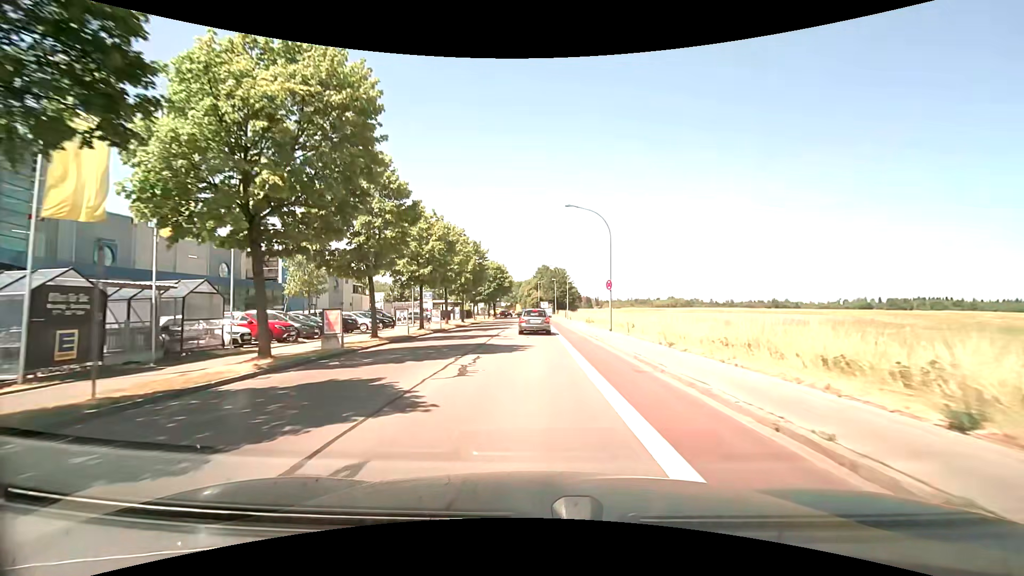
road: tertiary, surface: asphalt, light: Day
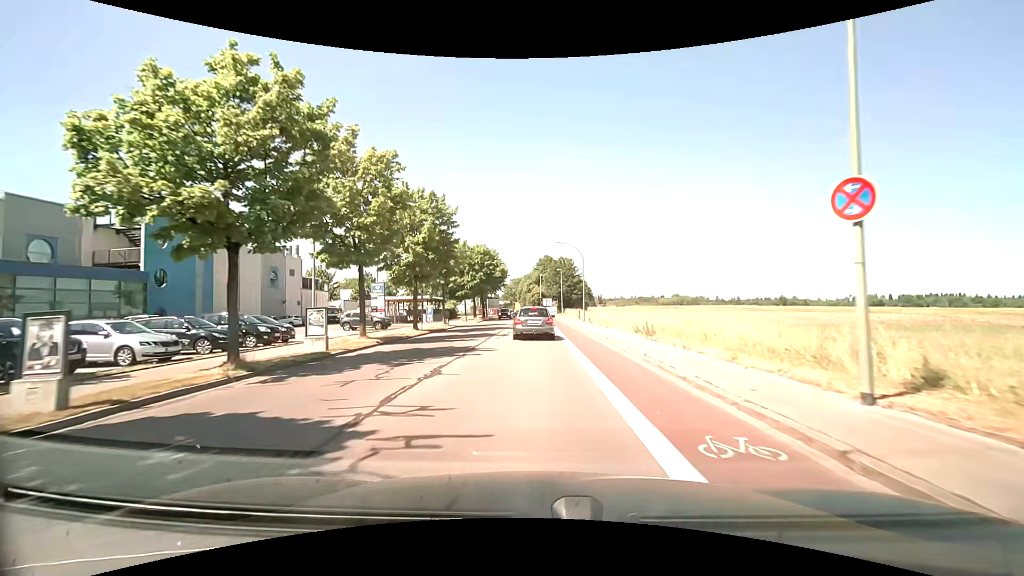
(0.0, +21.6) m; 0°
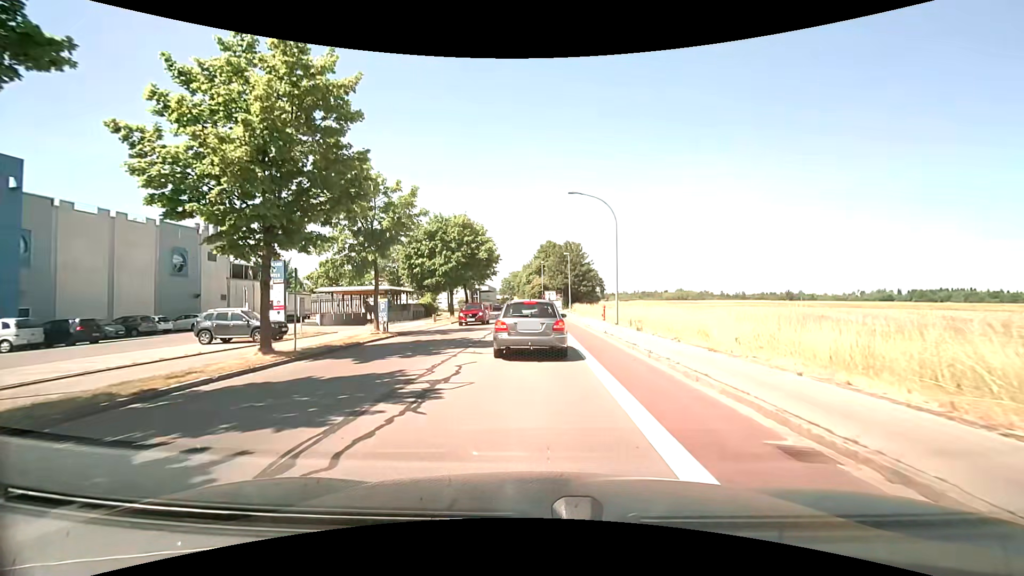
(-0.1, +17.6) m; 0°
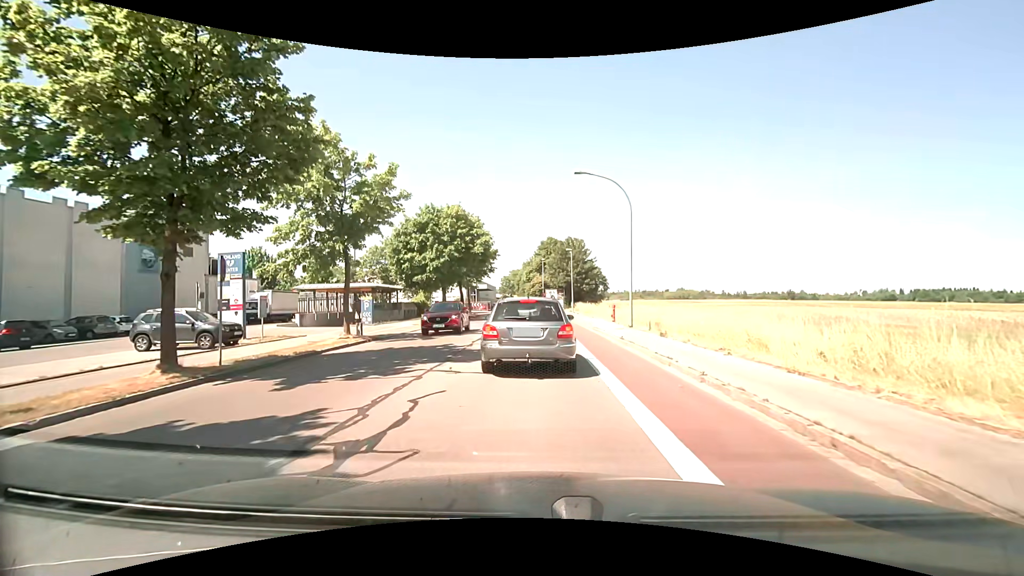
(0.0, +3.6) m; 0°
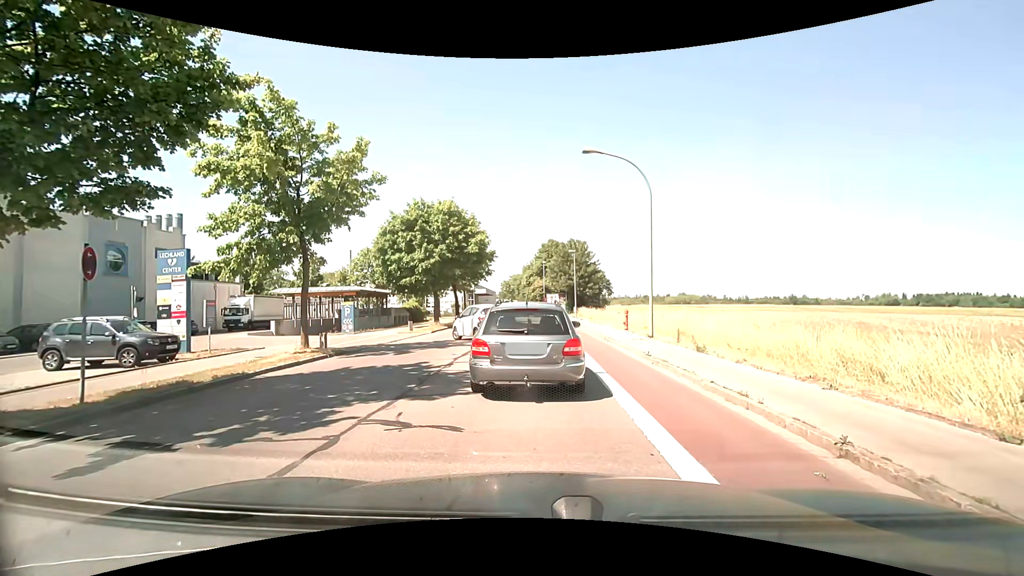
(0.0, +3.5) m; 0°
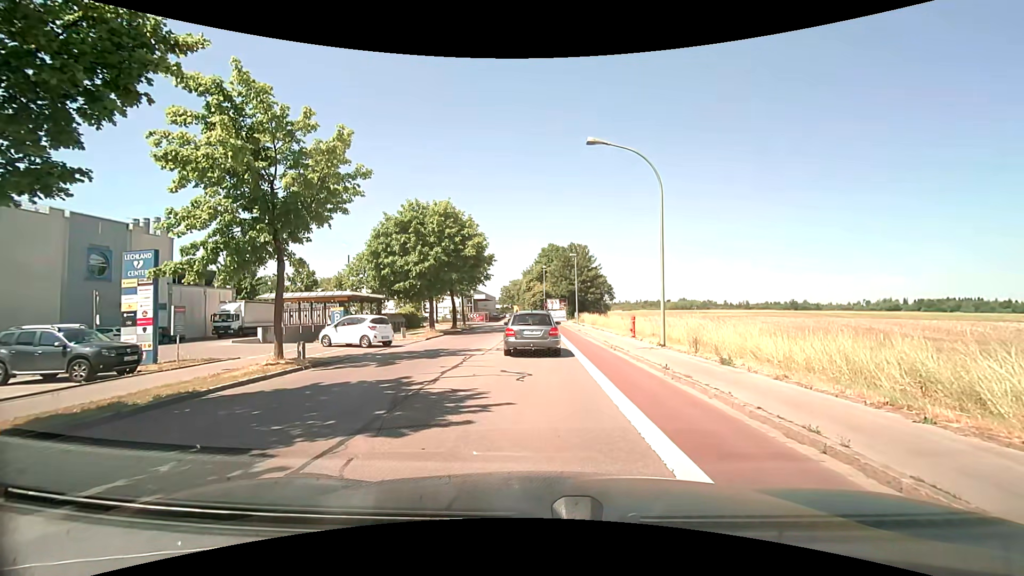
(0.0, +1.9) m; -1°
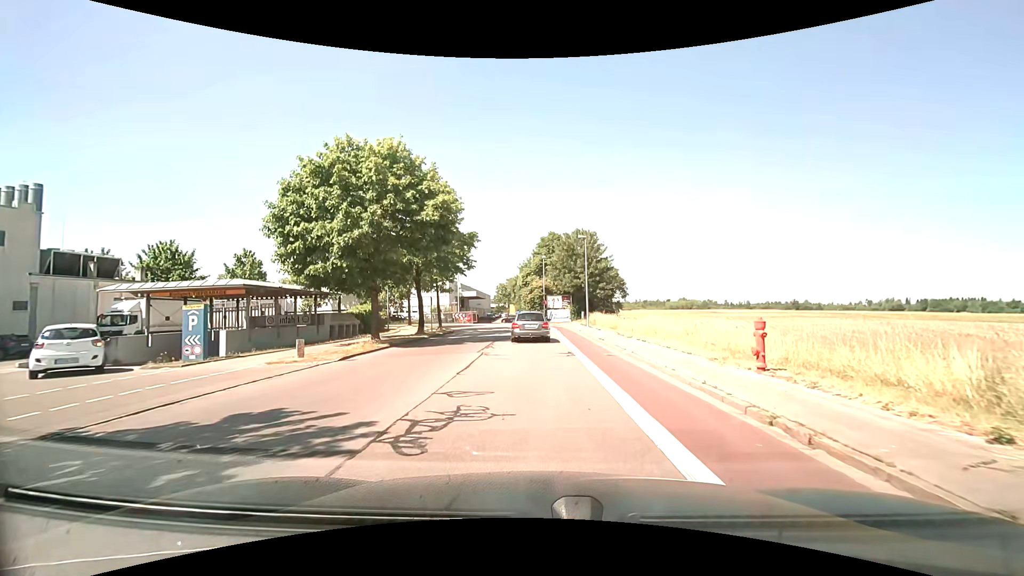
(+0.2, +13.5) m; +1°
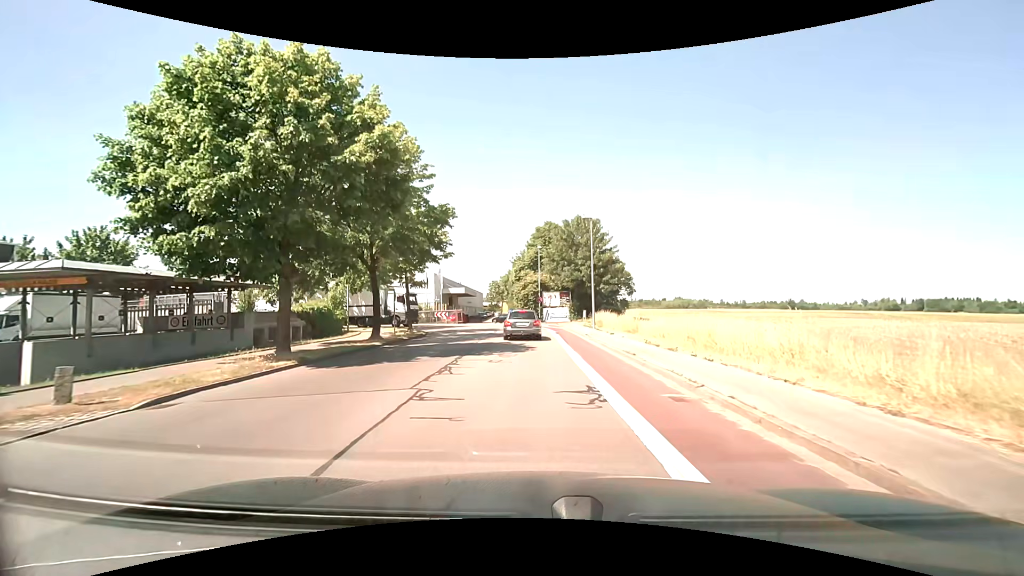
(+0.1, +8.5) m; +1°
(0, +10) (0, +20) (0, +30) (-1, +40) (-5, +49) (-14, +54) (-24, +54) (-34, +55) (-44, +56) (-54, +56) m
